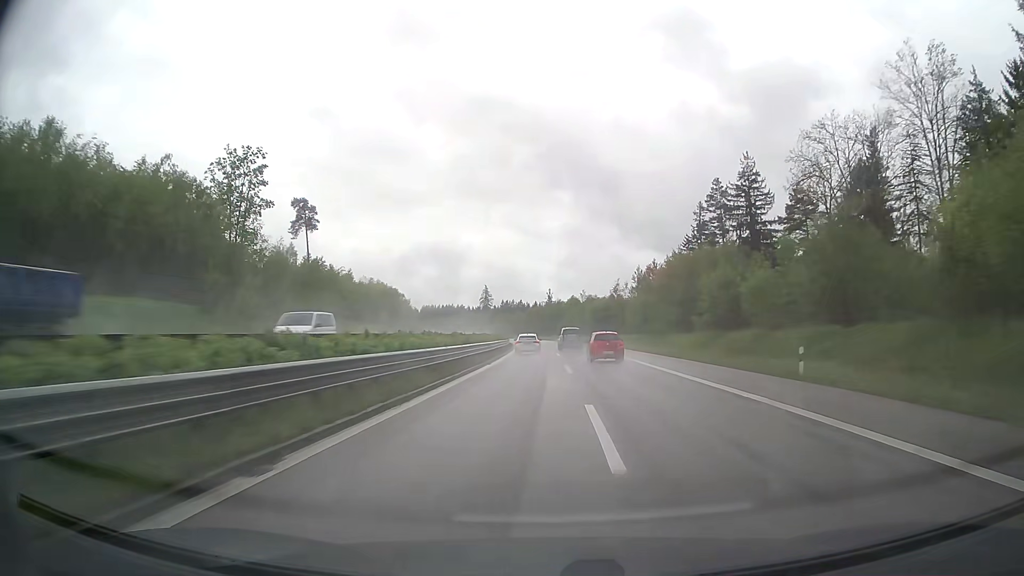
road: trunk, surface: asphalt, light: Day
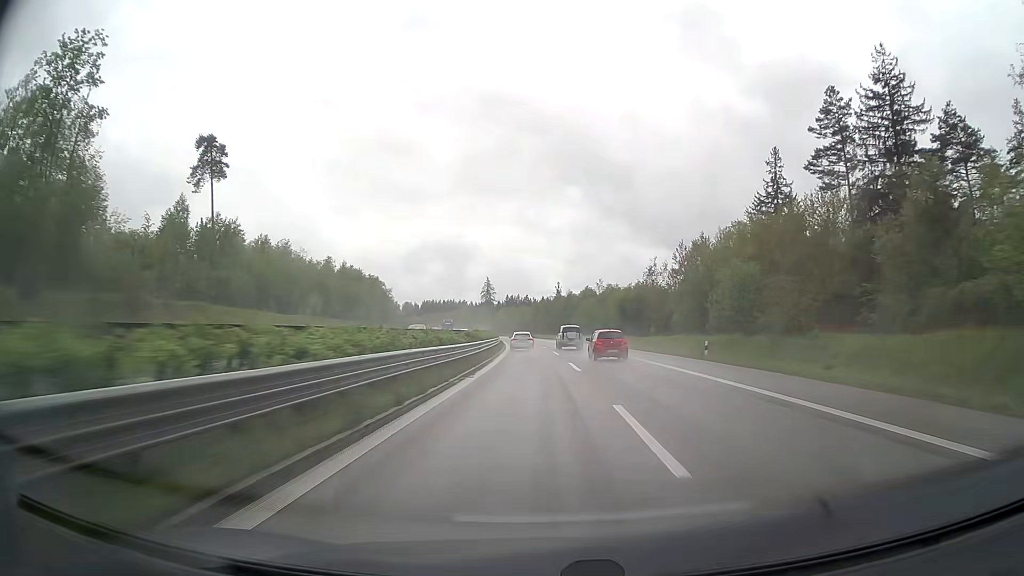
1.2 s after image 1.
(-0.2, +36.3) m; -1°
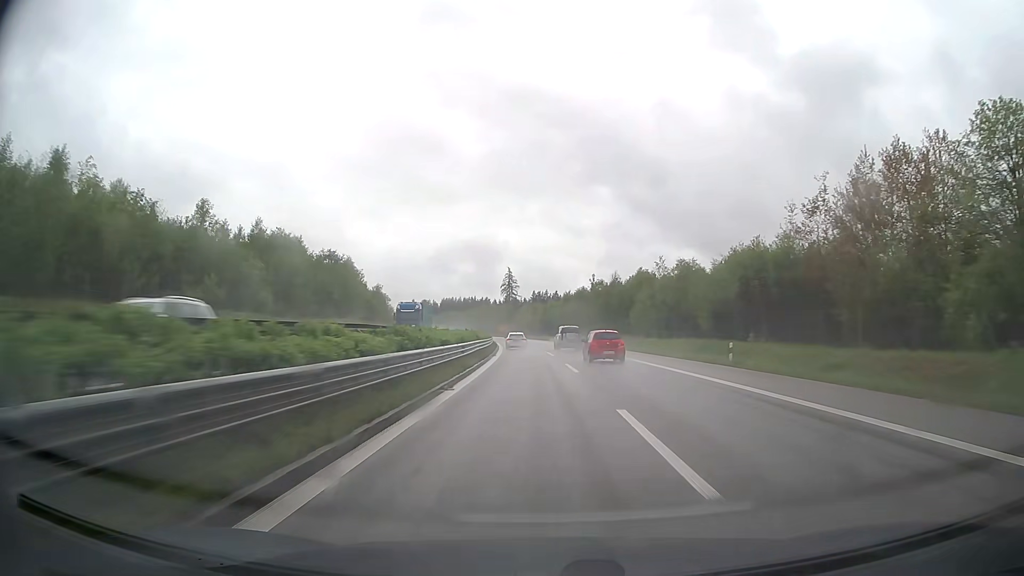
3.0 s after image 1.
(-0.7, +54.6) m; -2°
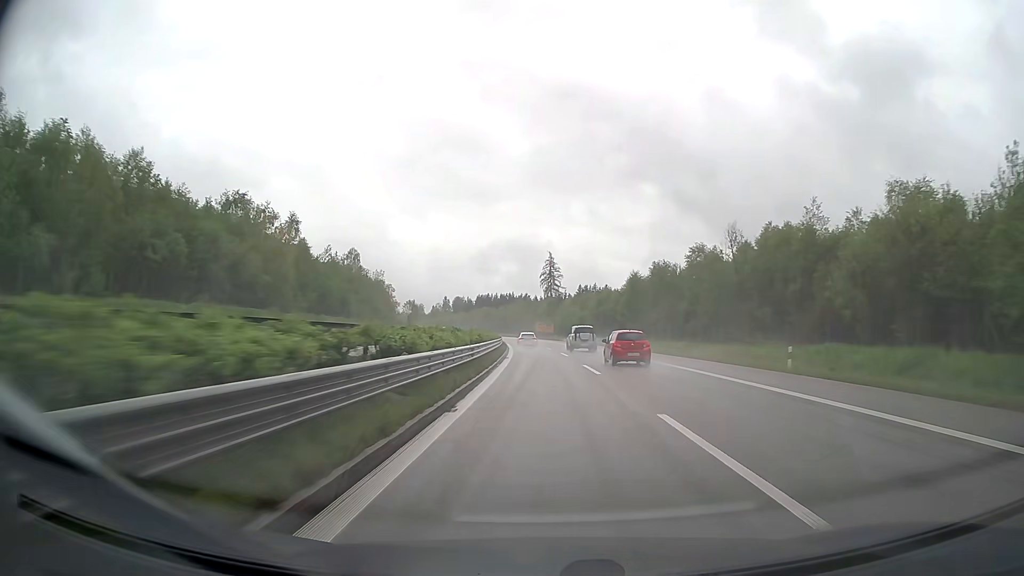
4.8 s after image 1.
(-2.2, +54.7) m; -4°
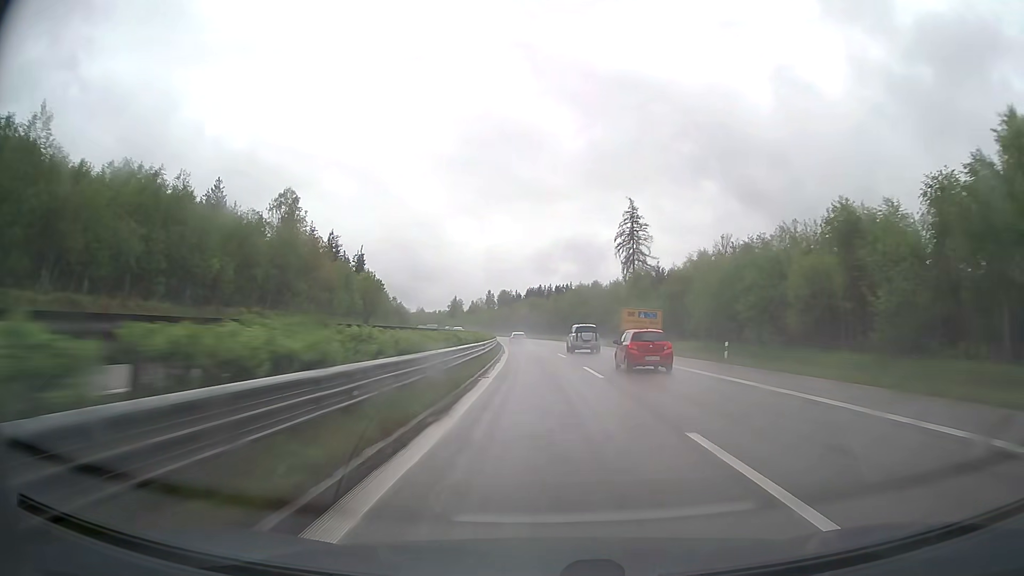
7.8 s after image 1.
(-3.5, +91.8) m; -5°
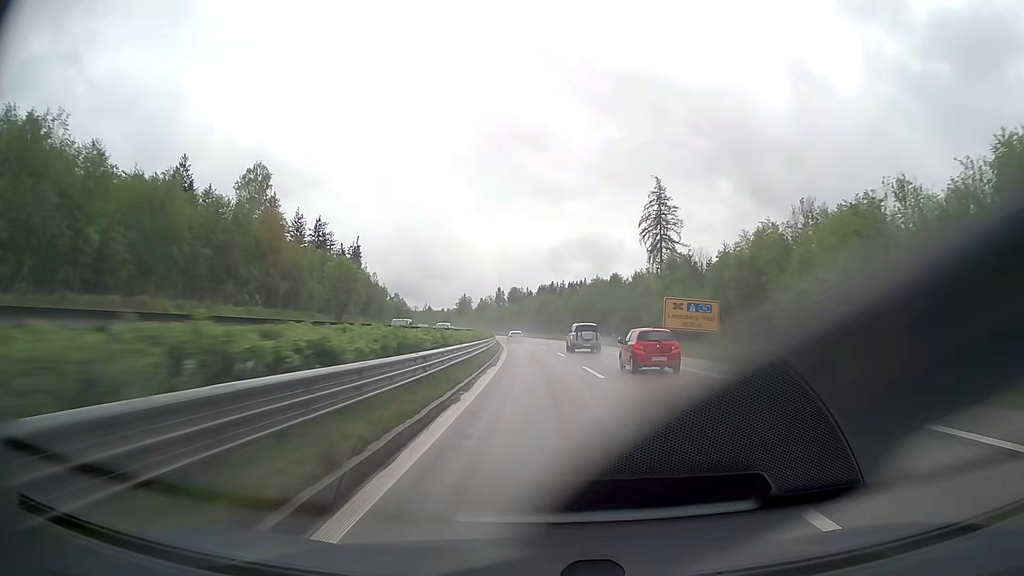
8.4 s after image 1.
(-0.2, +18.5) m; -1°
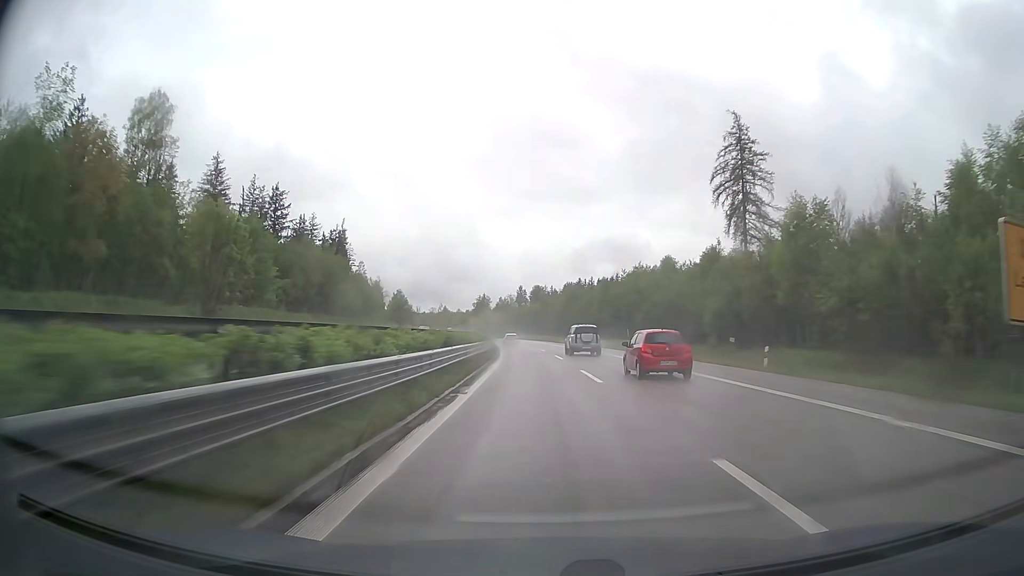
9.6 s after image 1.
(-0.6, +37.1) m; -2°
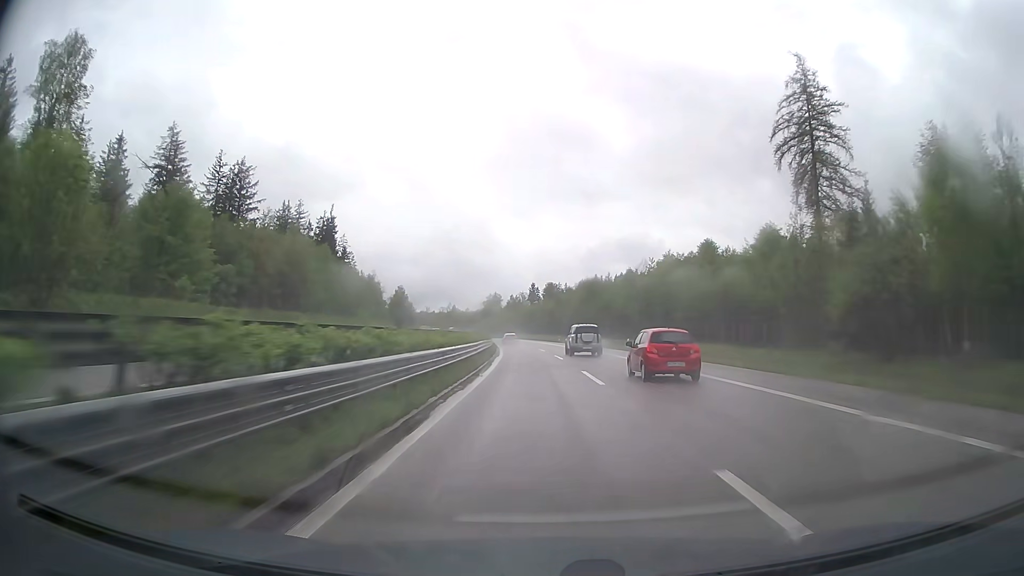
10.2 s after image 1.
(-0.2, +18.6) m; -1°
(0, +10) (0, +20) (-1, +30) (-1, +40) (-1, +50) (-2, +60) (-3, +70) (-4, +80) (-5, +90) (-6, +100) m
